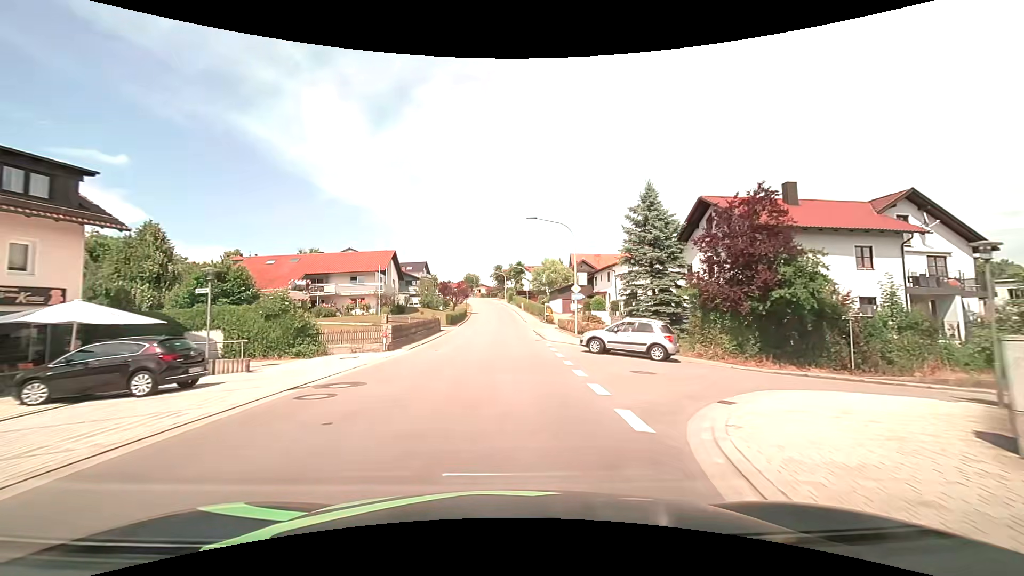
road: tertiary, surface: asphalt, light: Day
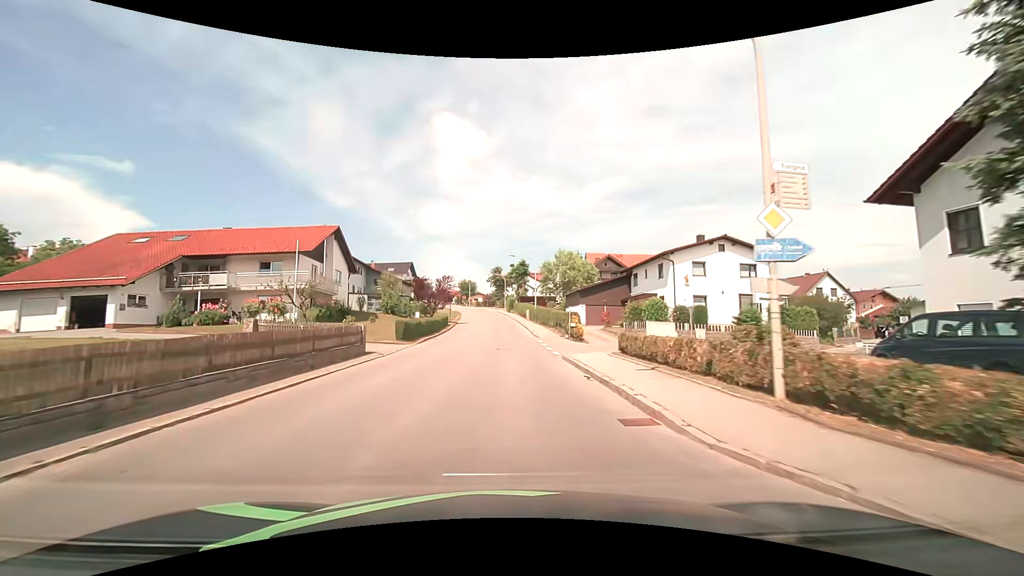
(0.0, +22.6) m; 0°
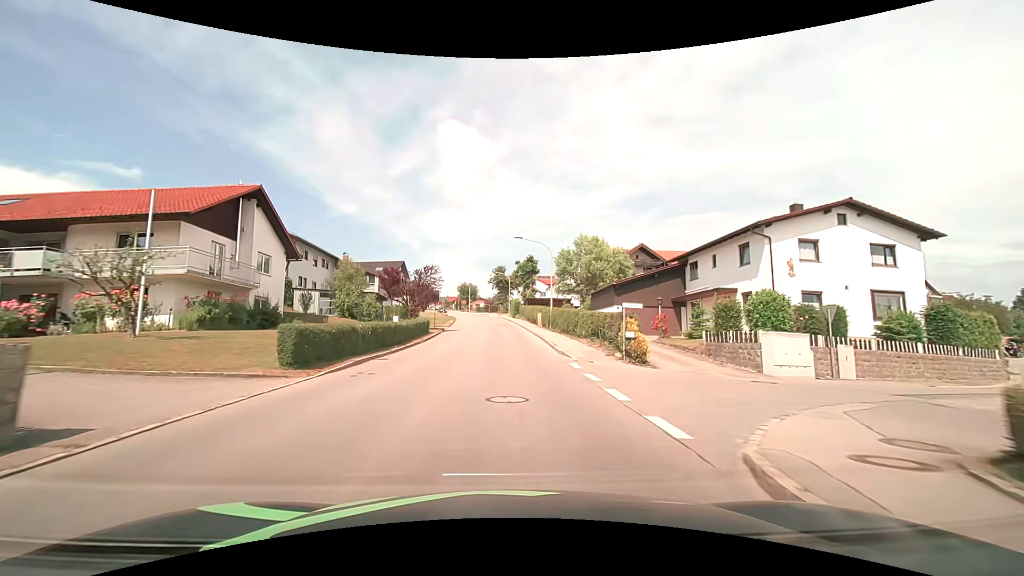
(0.0, +14.8) m; 0°
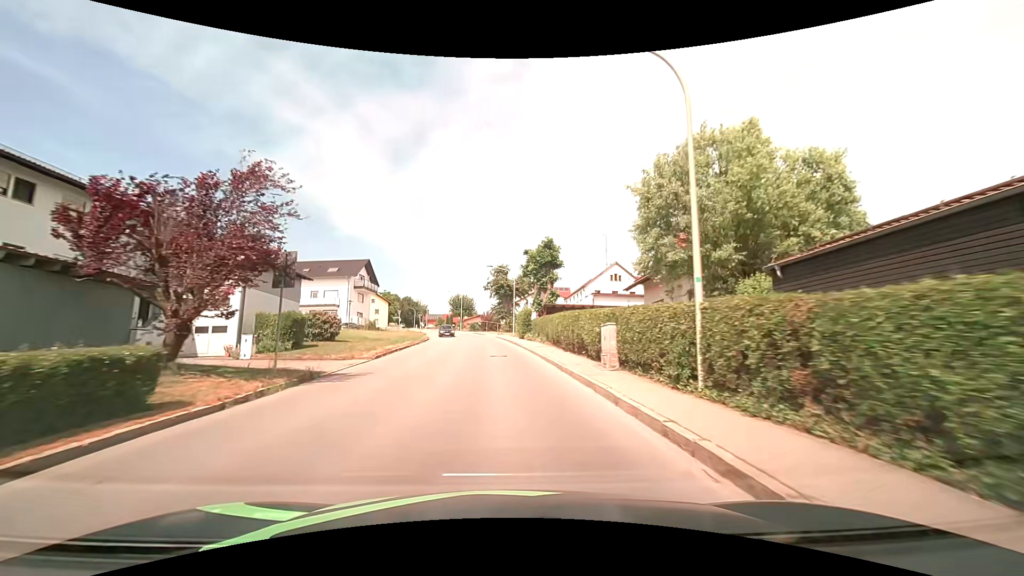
(-0.1, +29.2) m; -1°
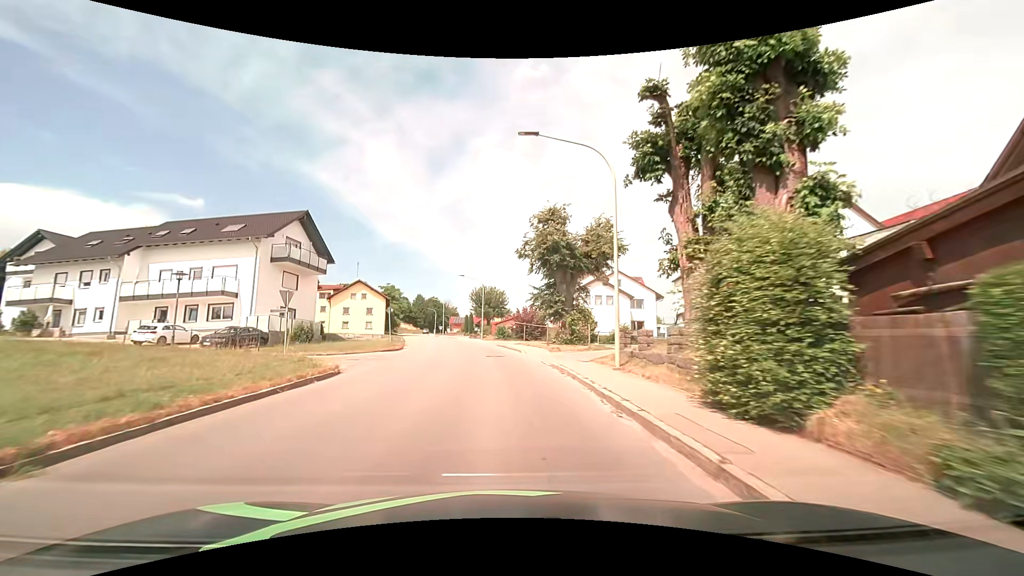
(-1.2, +36.5) m; -4°
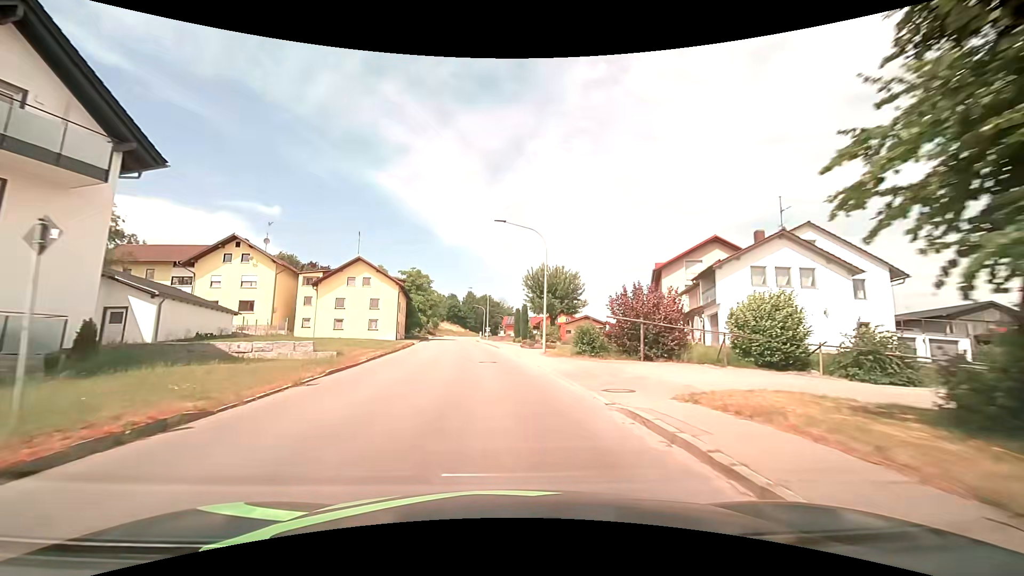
(-1.6, +29.9) m; -7°
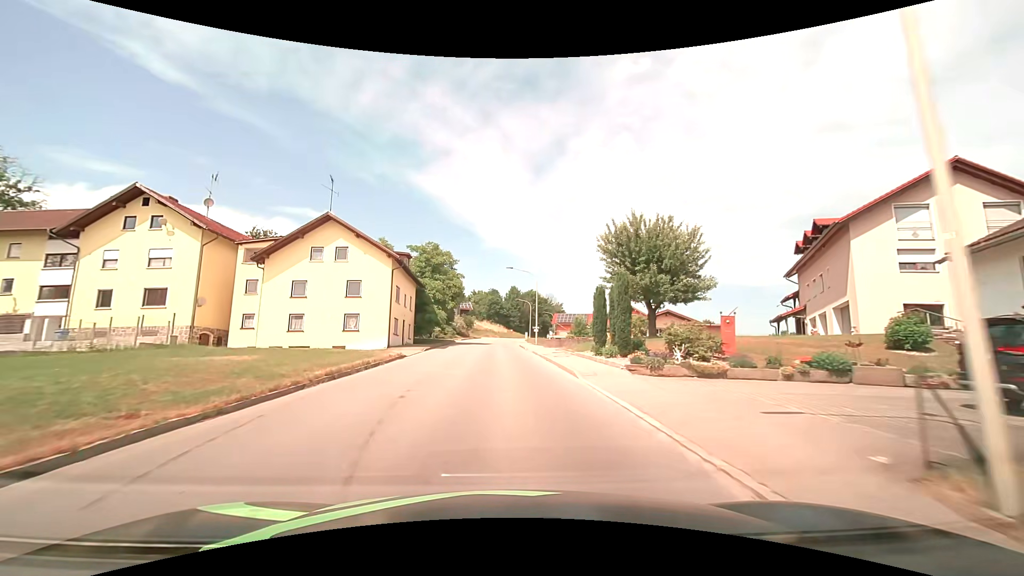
(-1.0, +22.7) m; -5°
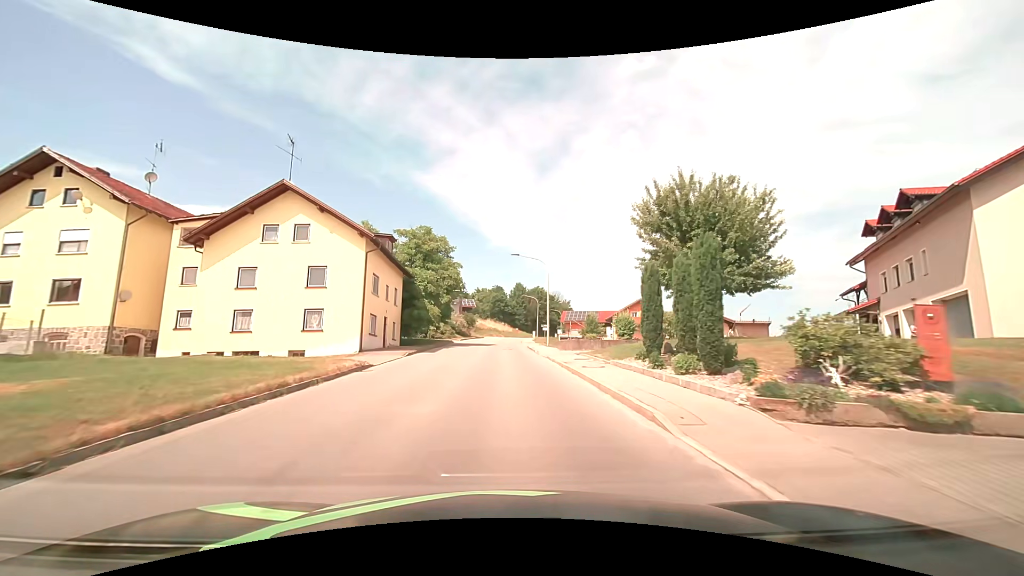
(-0.1, +7.6) m; -1°
(0, +10) (0, +20) (0, +30) (0, +40) (0, +50) (0, +60) (0, +70) (+1, +80) (+2, +90) (+3, +100) m
